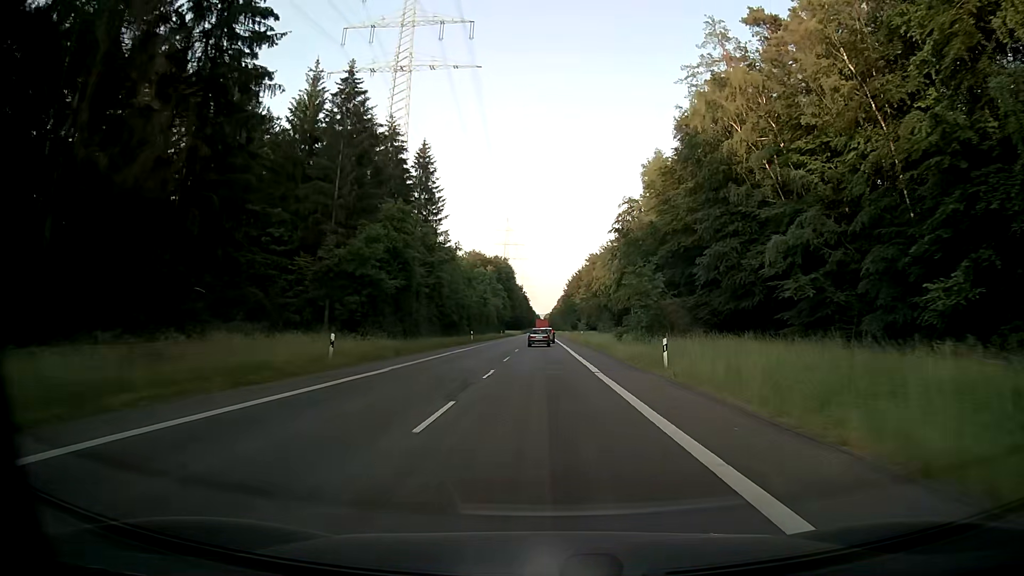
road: secondary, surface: asphalt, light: Day
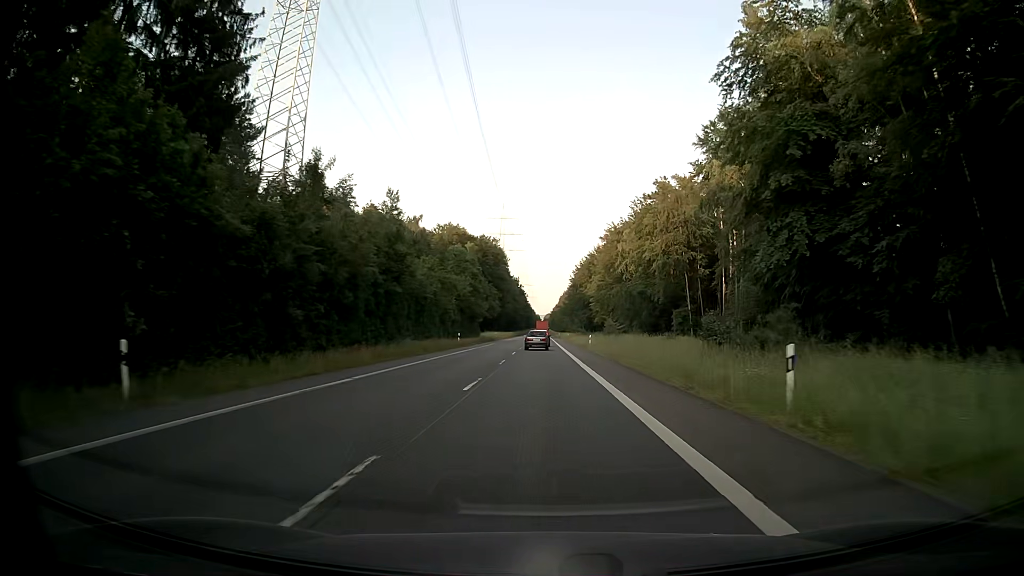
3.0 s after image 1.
(+0.1, +61.9) m; 0°
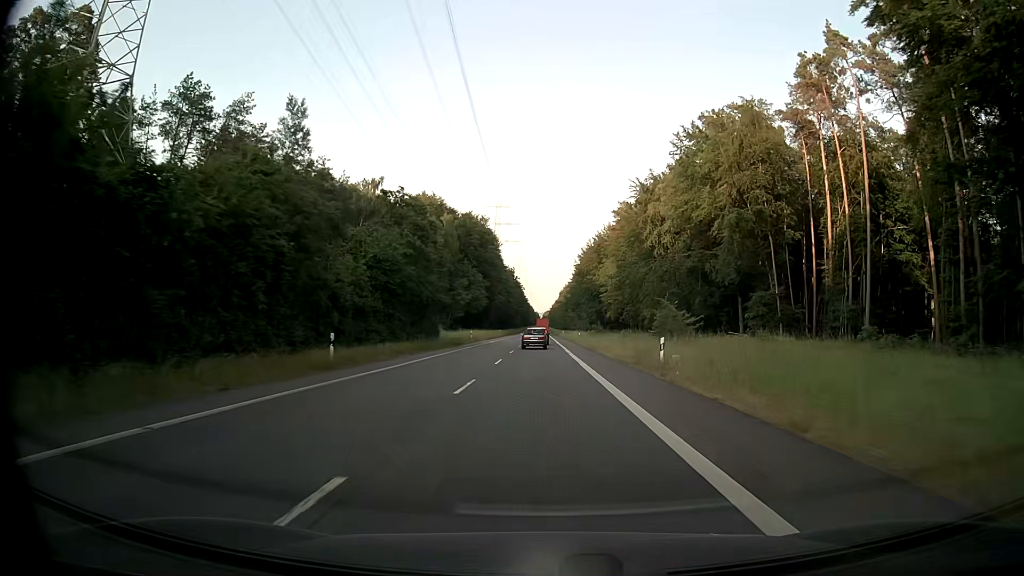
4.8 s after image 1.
(0.0, +37.2) m; 0°
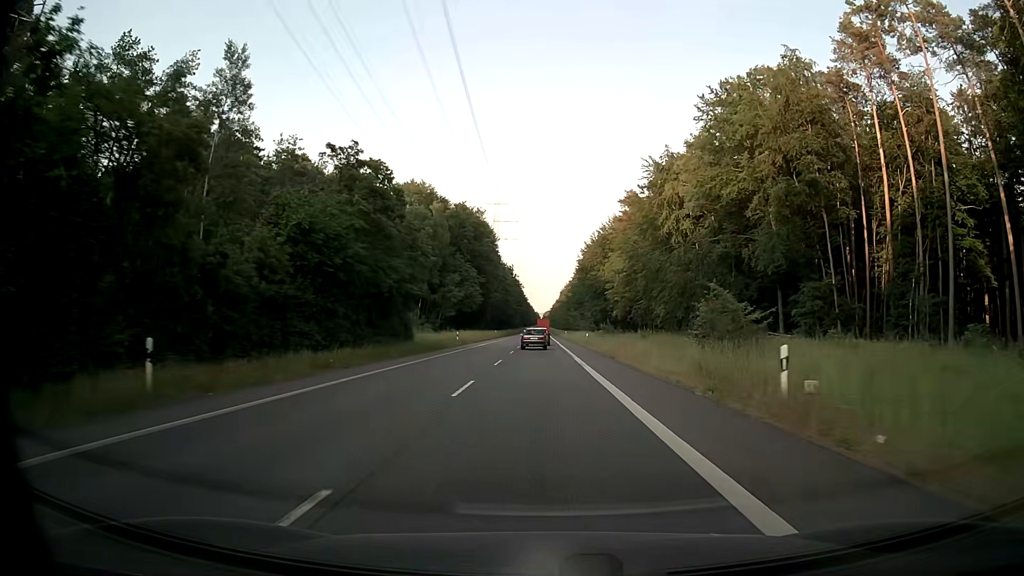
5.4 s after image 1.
(0.0, +12.4) m; 0°
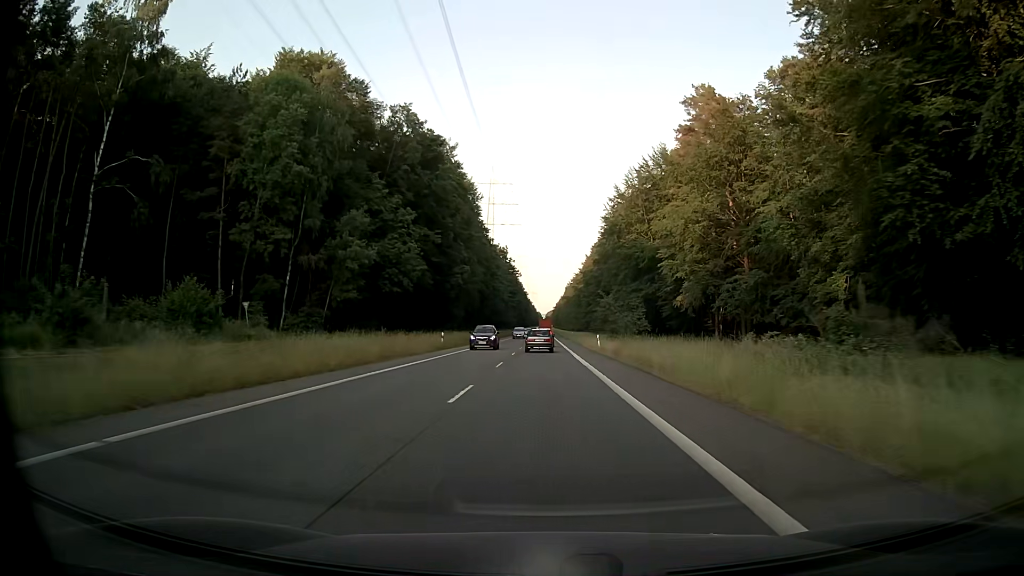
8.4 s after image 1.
(0.0, +61.3) m; 0°
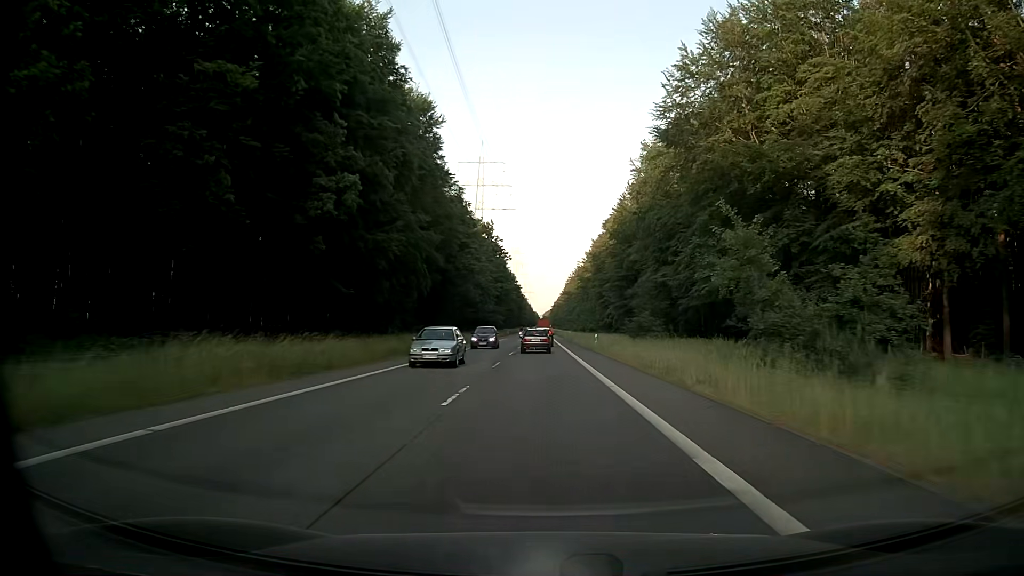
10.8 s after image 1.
(0.0, +48.5) m; 0°
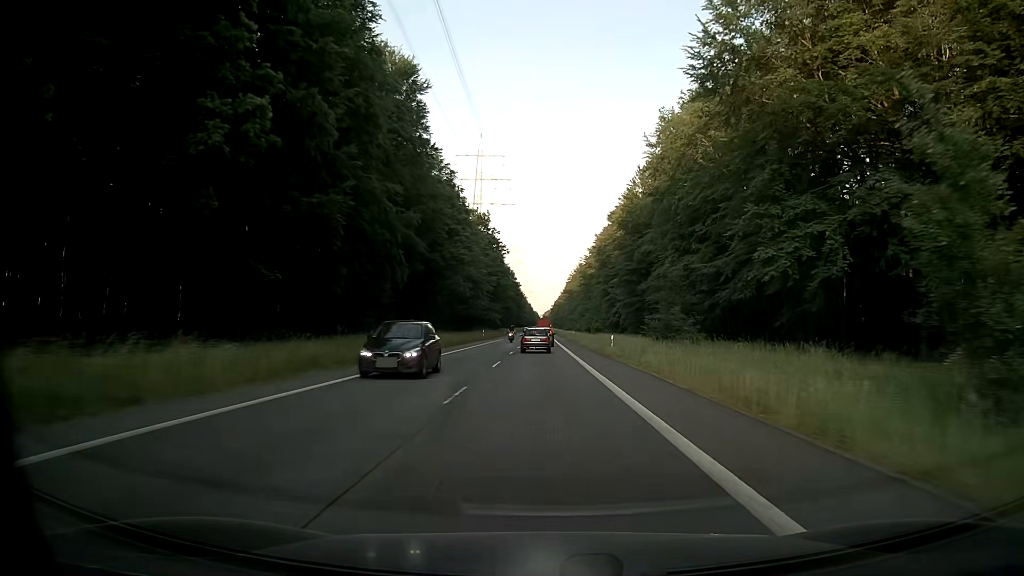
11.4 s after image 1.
(0.0, +12.0) m; 0°
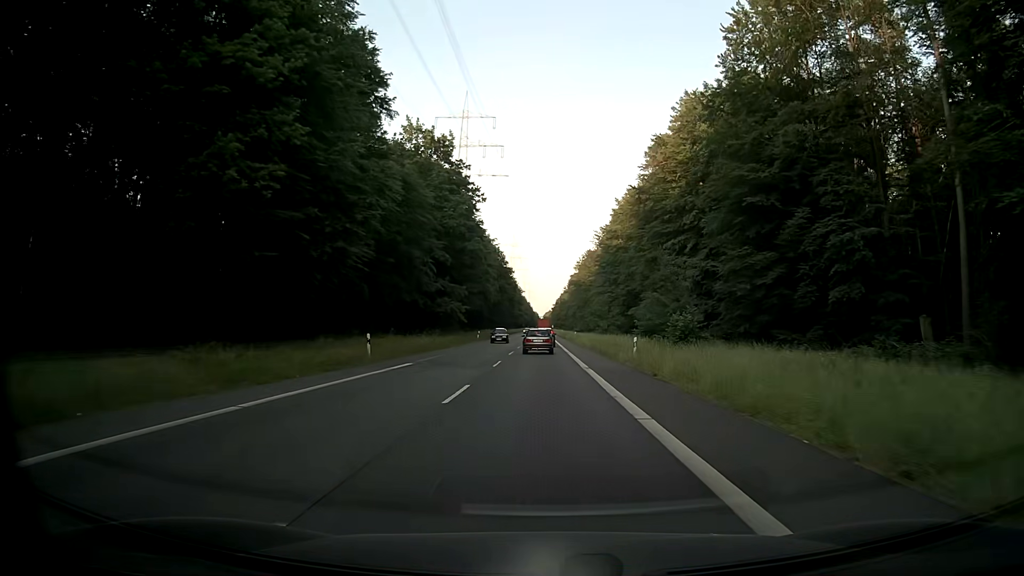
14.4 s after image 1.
(+0.1, +59.6) m; 0°
(0, +10) (0, +20) (0, +30) (0, +40) (0, +50) (0, +60) (0, +70) (0, +80) (0, +90) (0, +100) m
